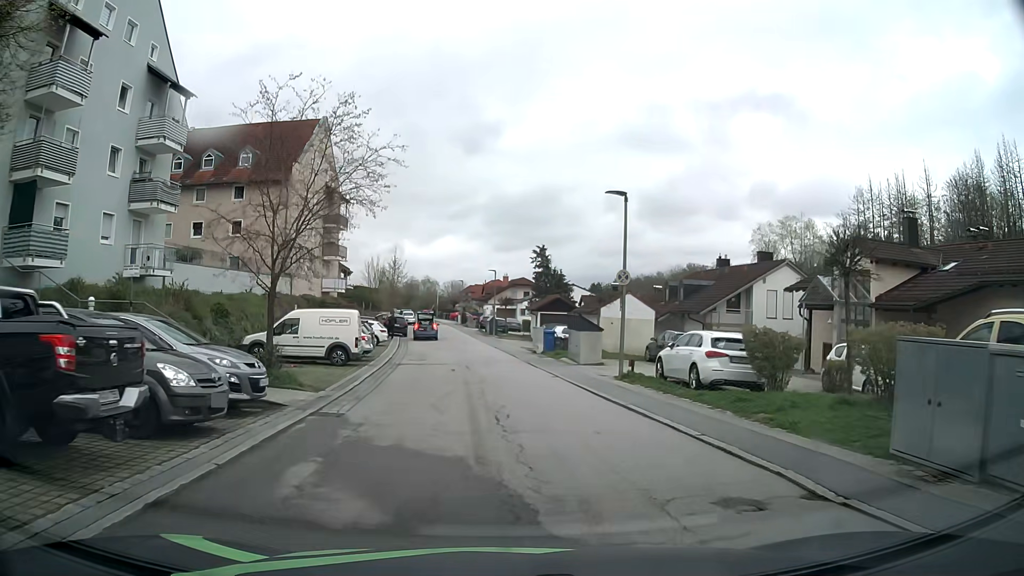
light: Day
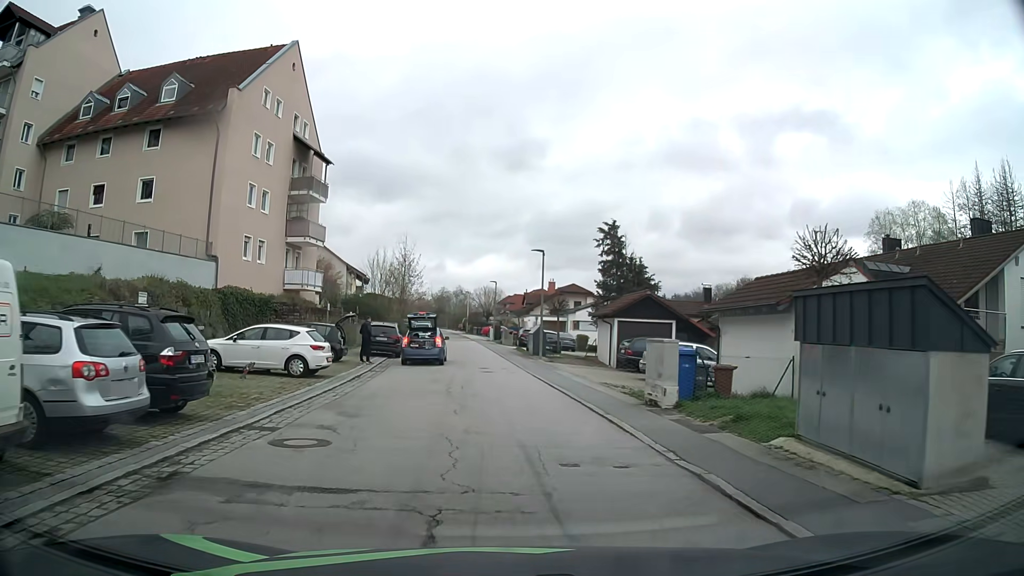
(-0.4, +20.0) m; -3°
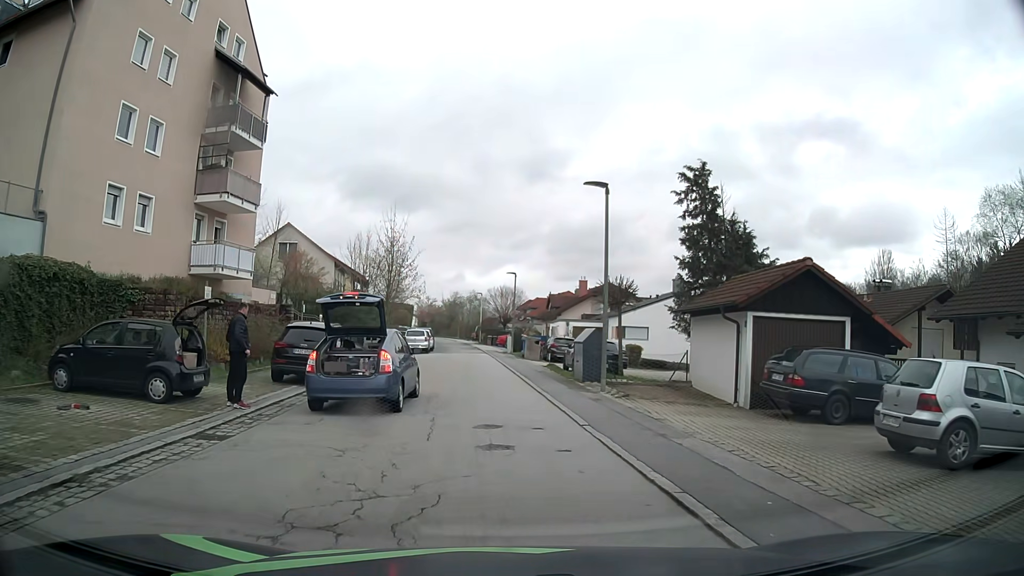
(-0.2, +15.0) m; -1°
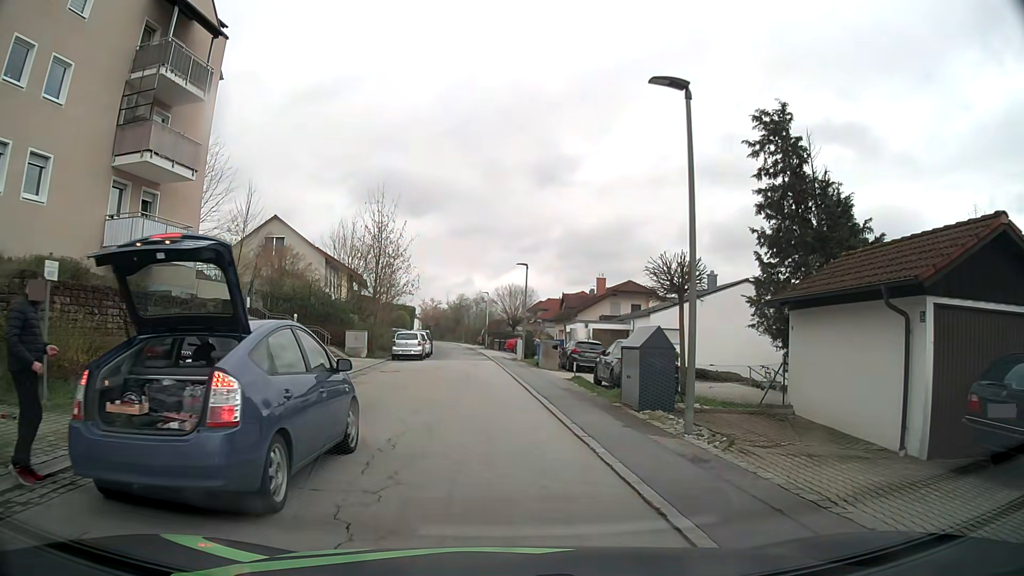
(-0.1, +7.0) m; -1°
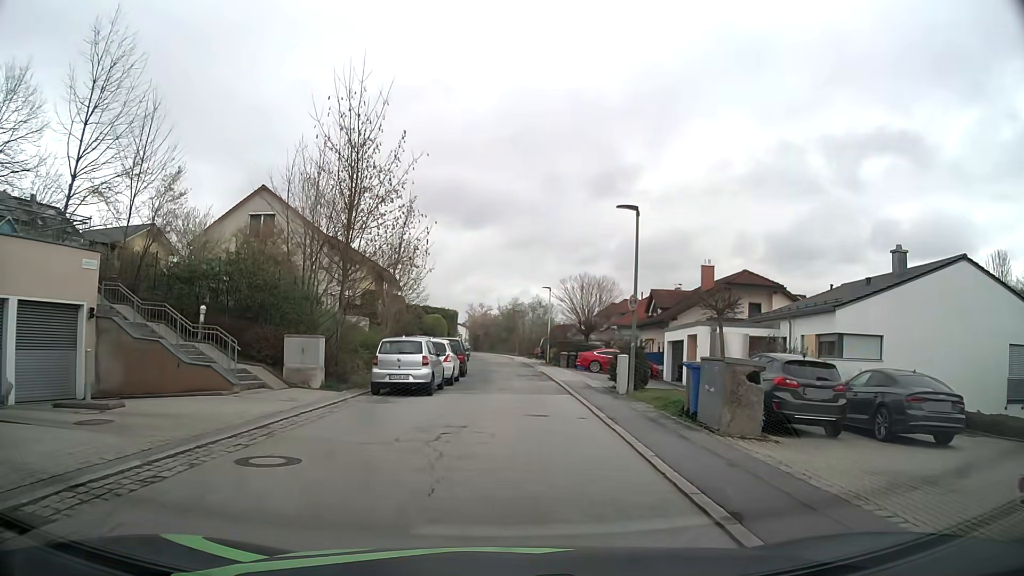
(-0.9, +17.6) m; -5°
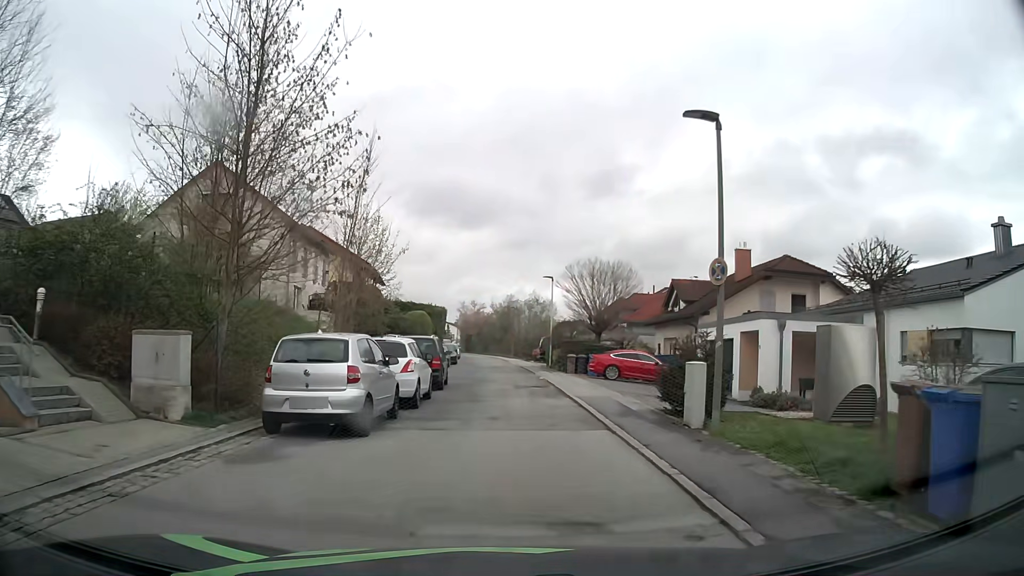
(+0.1, +7.8) m; +1°
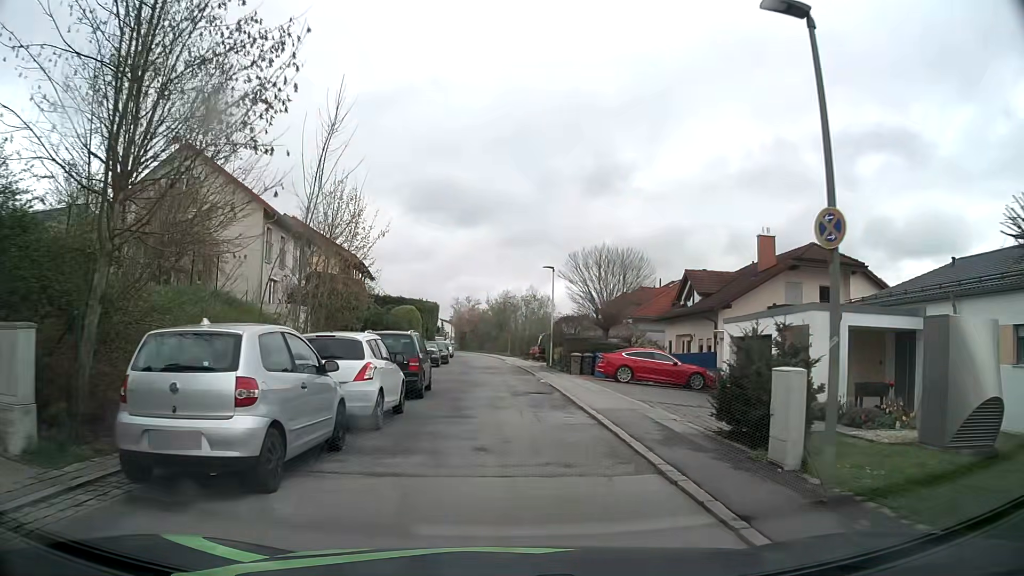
(0.0, +4.0) m; 0°
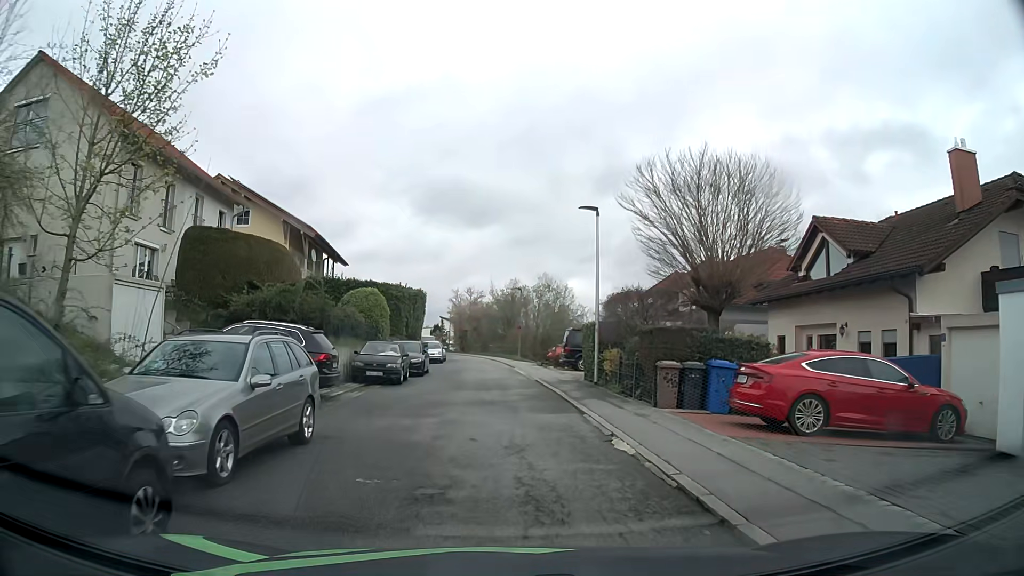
(0.0, +15.7) m; 0°
(0, +10) (-1, +20) (-1, +30) (-2, +40) (-3, +50) (-4, +60) (-6, +70) (-8, +79) (-12, +89) (-17, +97) m
